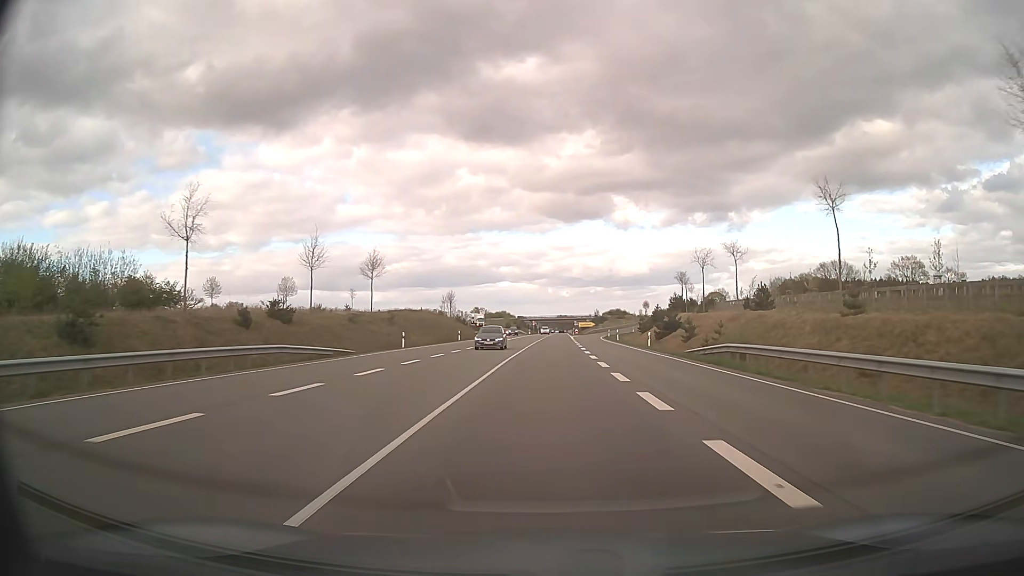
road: primary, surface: asphalt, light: Day
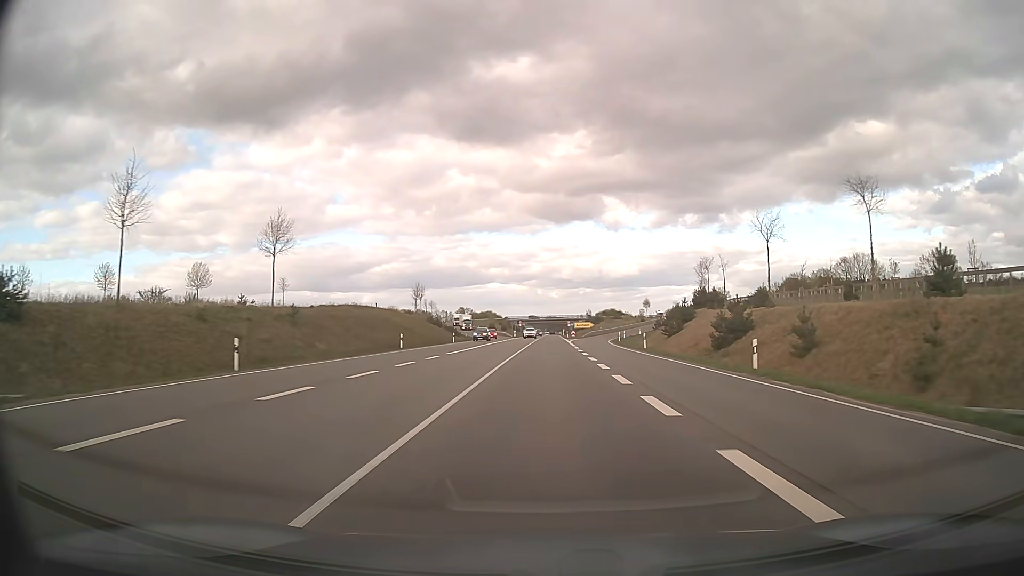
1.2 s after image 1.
(+0.2, +25.1) m; +1°
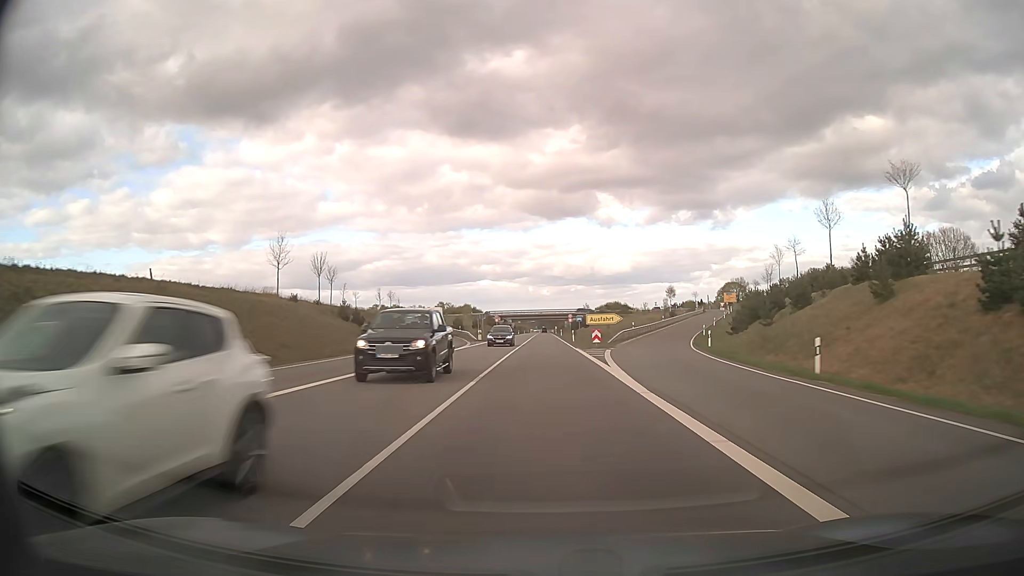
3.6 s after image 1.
(+0.6, +53.8) m; +1°
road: trunk
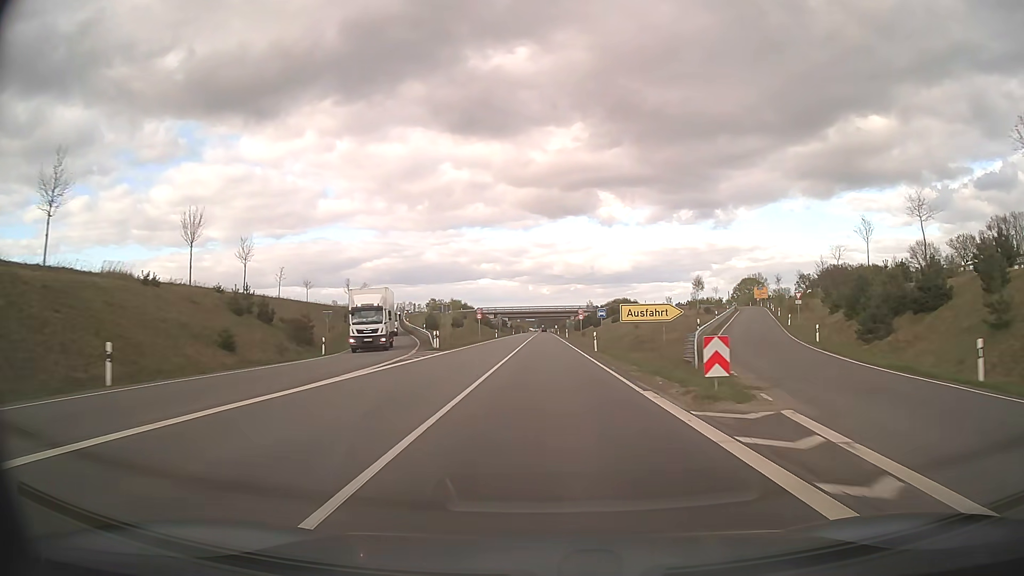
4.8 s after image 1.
(-0.1, +28.5) m; 0°
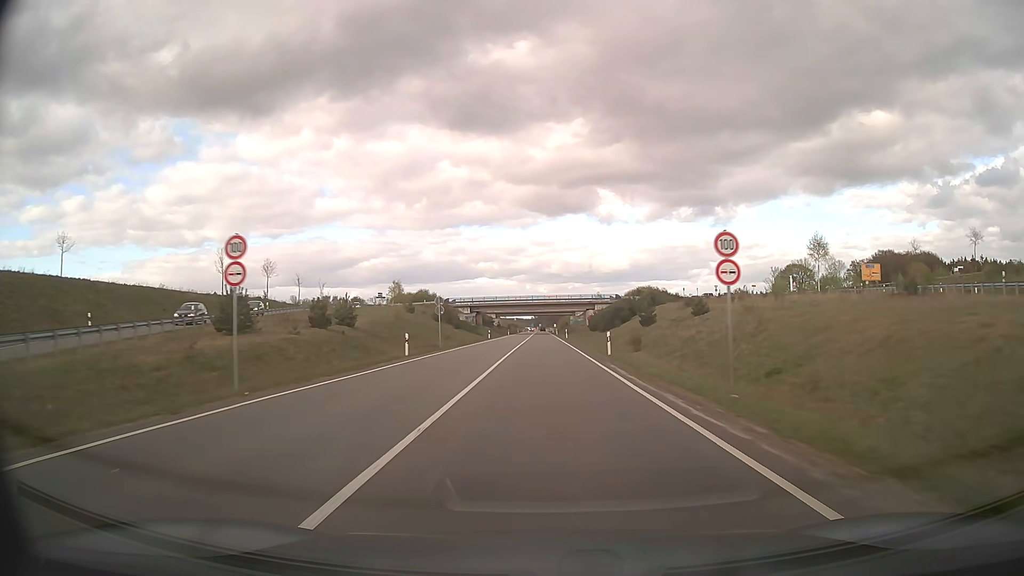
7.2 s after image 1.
(+0.1, +59.9) m; 0°
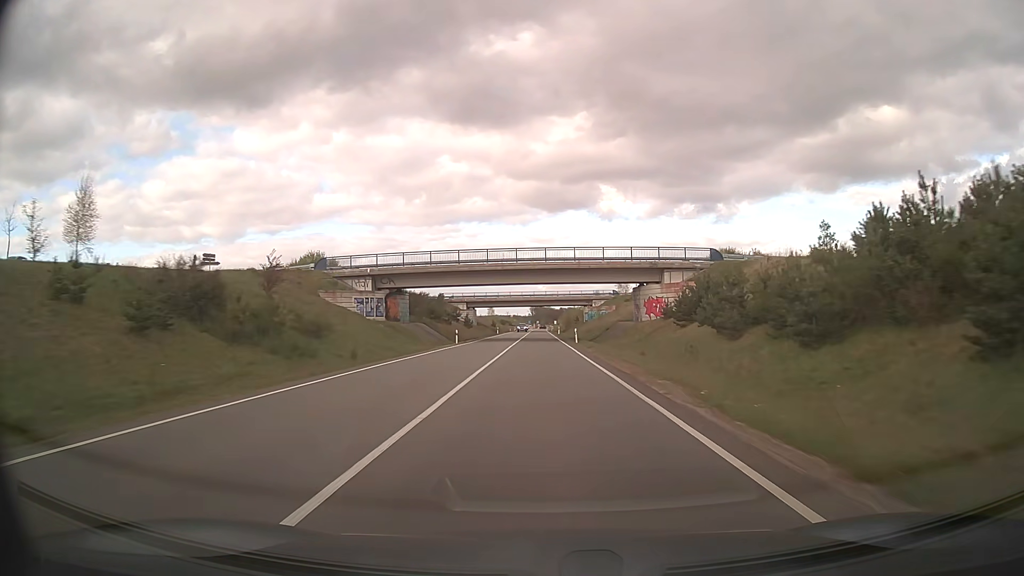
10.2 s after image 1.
(+0.1, +79.4) m; 0°
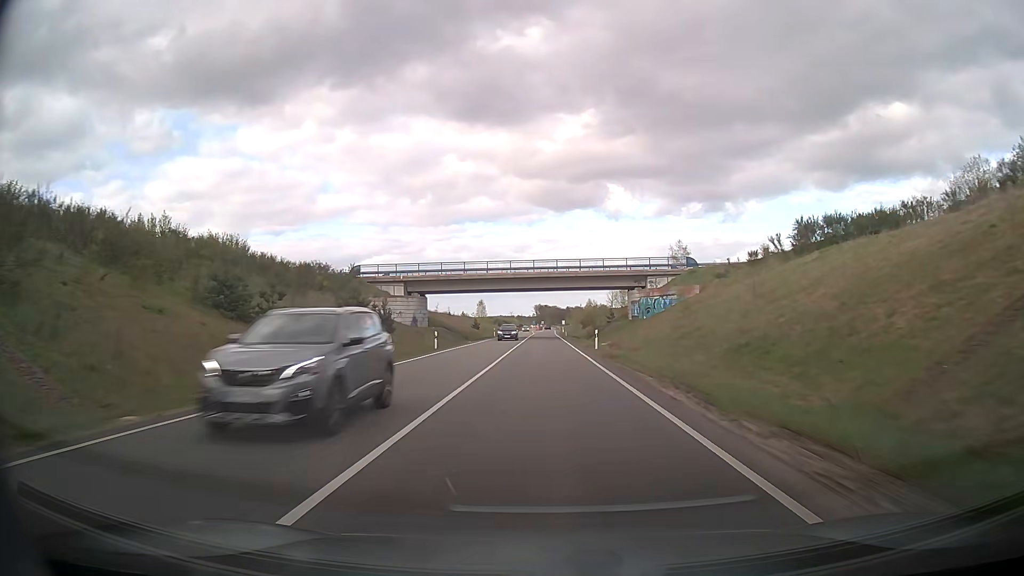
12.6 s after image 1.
(-0.2, +65.9) m; -1°
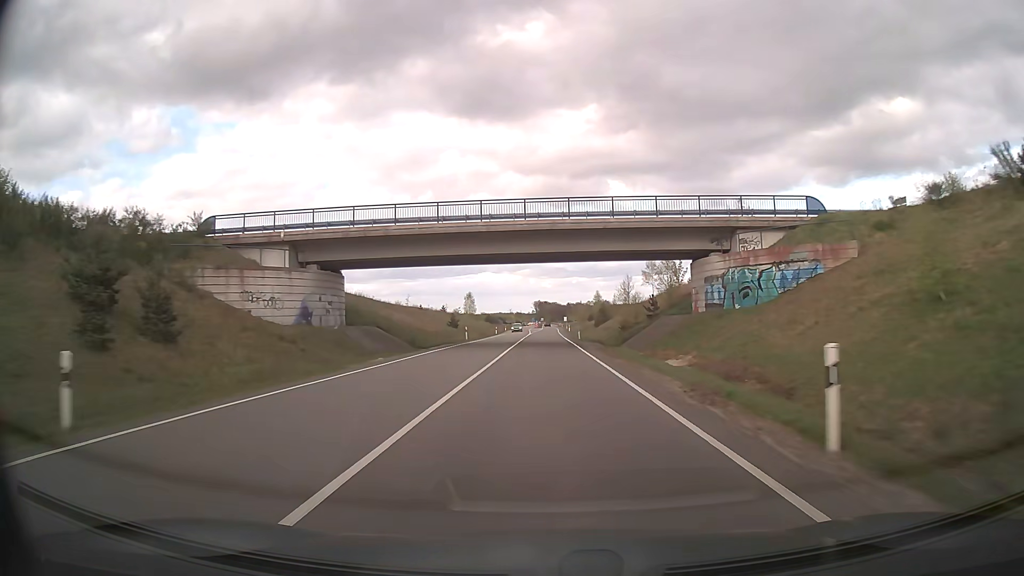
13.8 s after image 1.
(+0.3, +33.0) m; +1°
(0, +10) (0, +20) (0, +30) (0, +40) (0, +50) (0, +60) (0, +70) (0, +80) (0, +90) (0, +100) m
